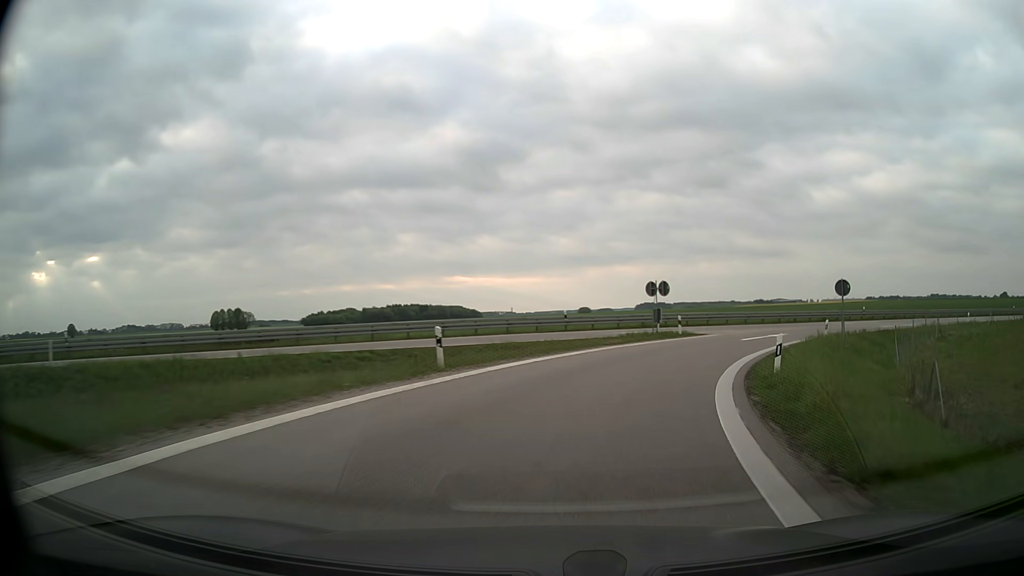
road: motorway_link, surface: asphalt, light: Day
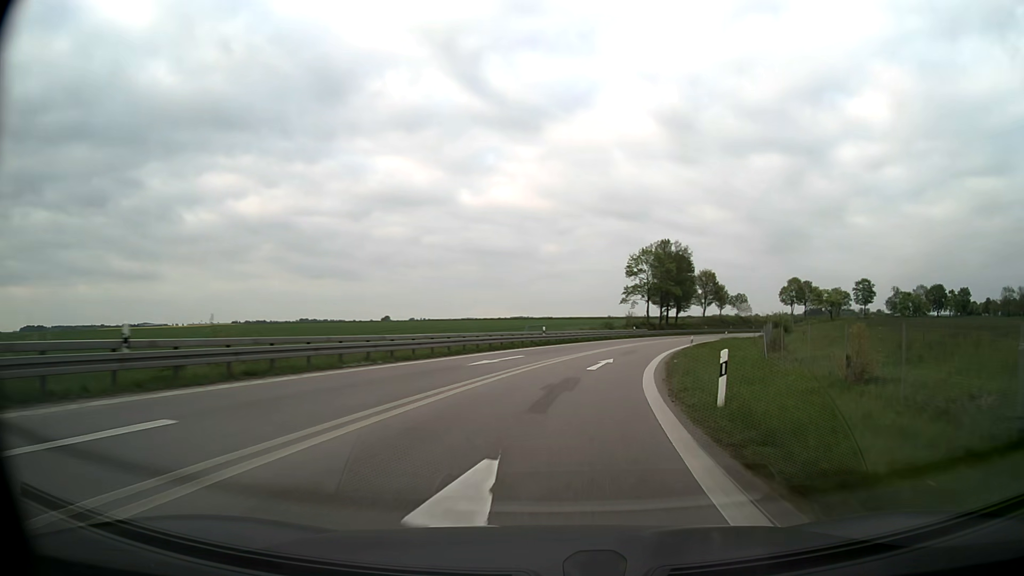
(+25.0, +45.7) m; +54°
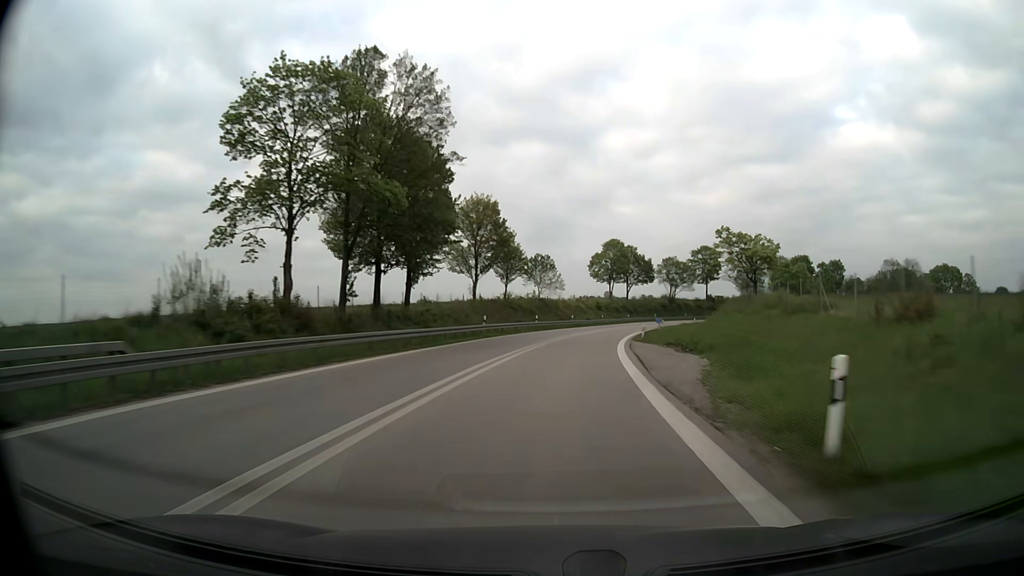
(+16.9, +70.7) m; +21°
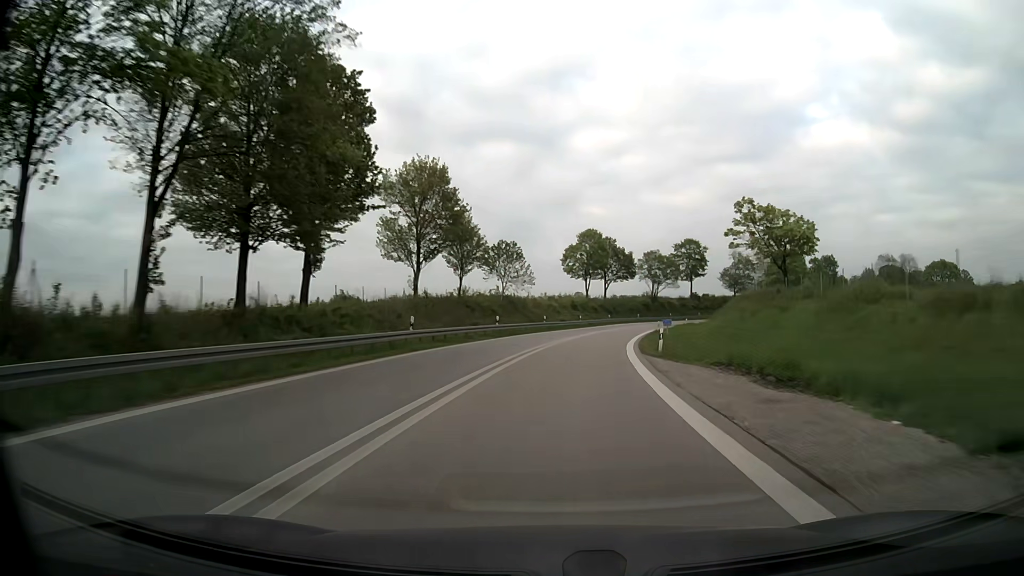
(+0.4, +15.1) m; +3°
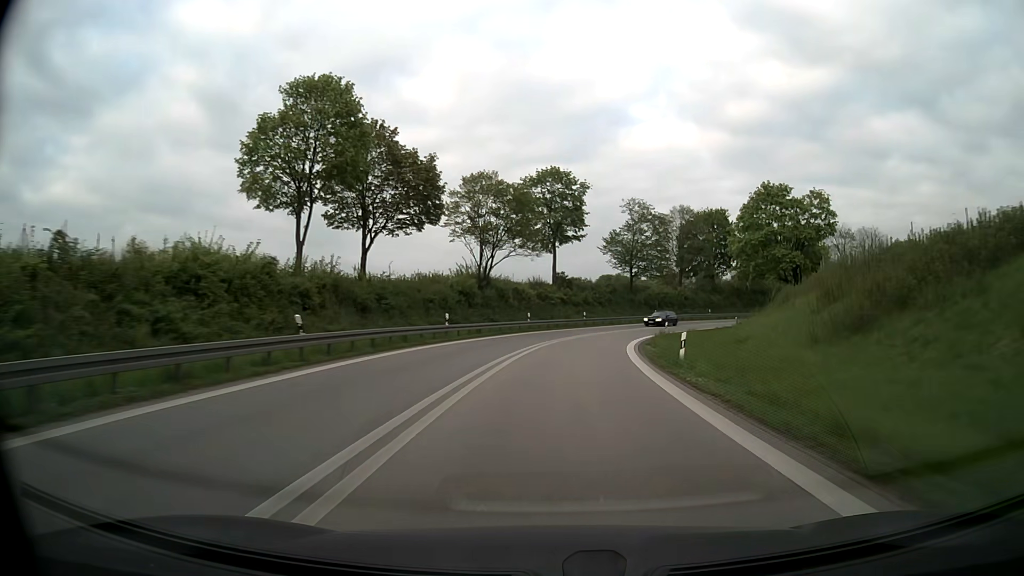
(+9.6, +72.0) m; +16°
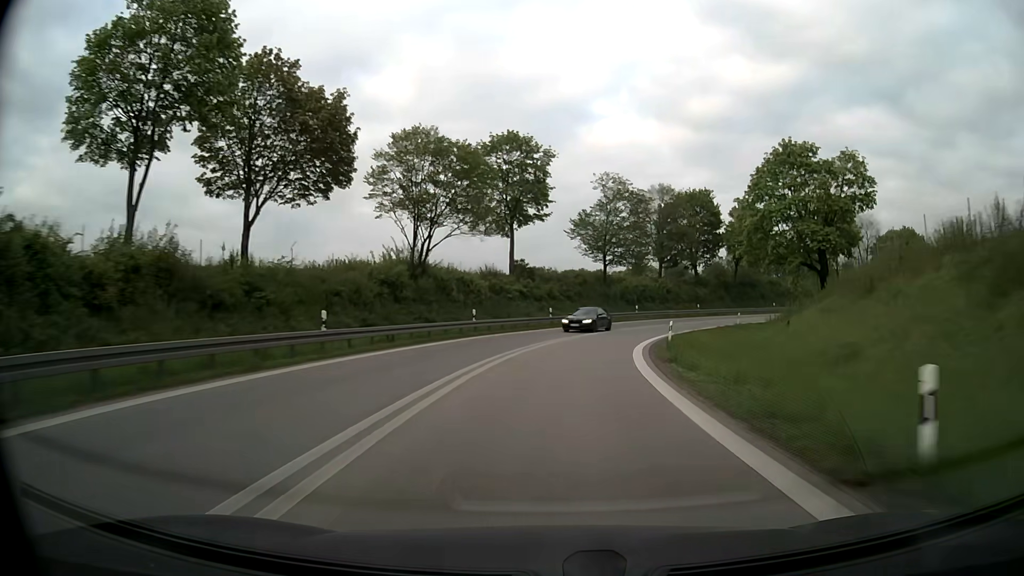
(+0.5, +13.6) m; +4°
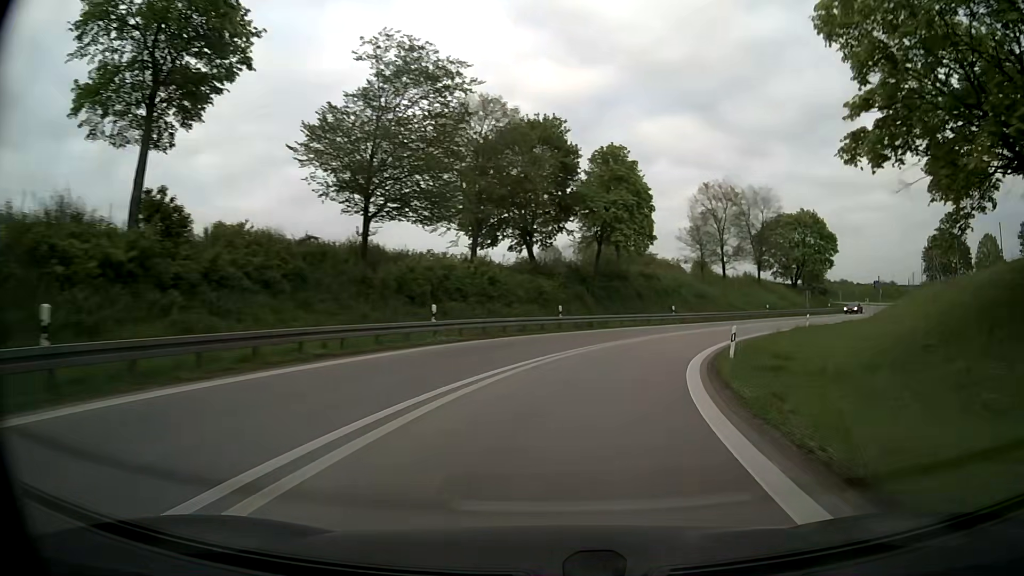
(+4.1, +36.3) m; +16°
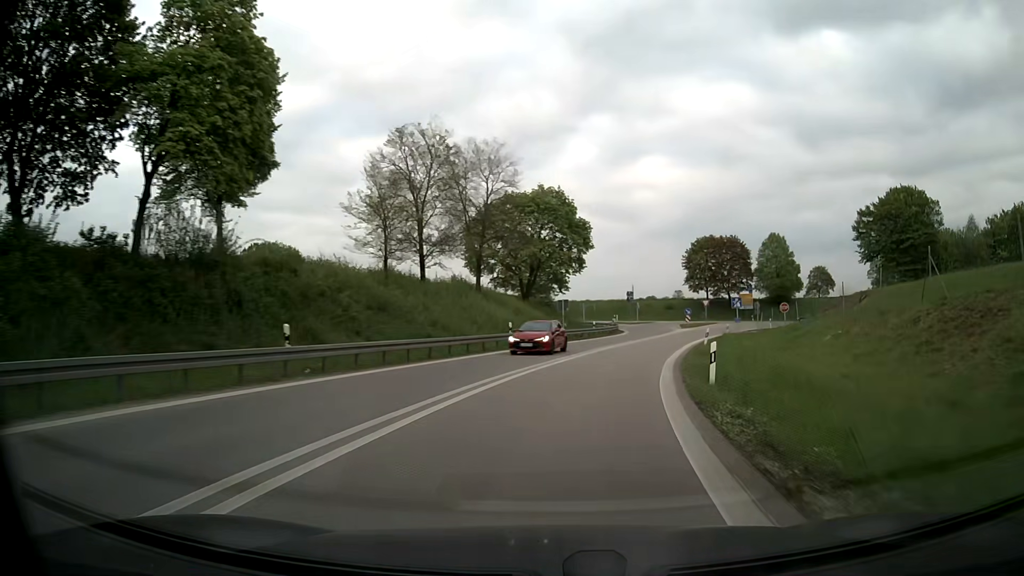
(+7.9, +31.3) m; +27°
(+1, +10) (+2, +20) (+4, +30) (+7, +39) (+10, +49) (+14, +58) (+18, +67) (+24, +75) (+31, +82) (+40, +86) m
